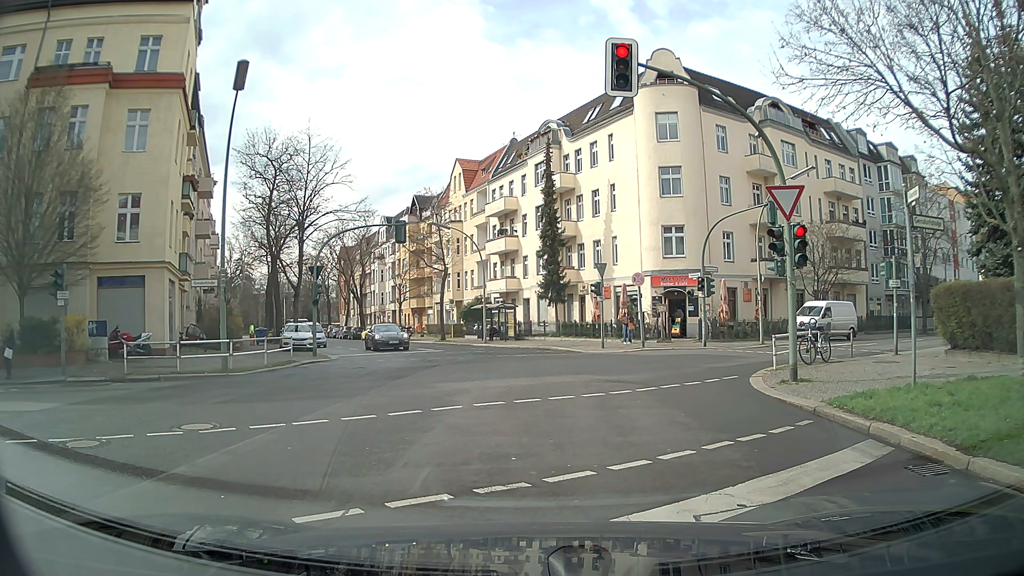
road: tertiary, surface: asphalt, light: Day
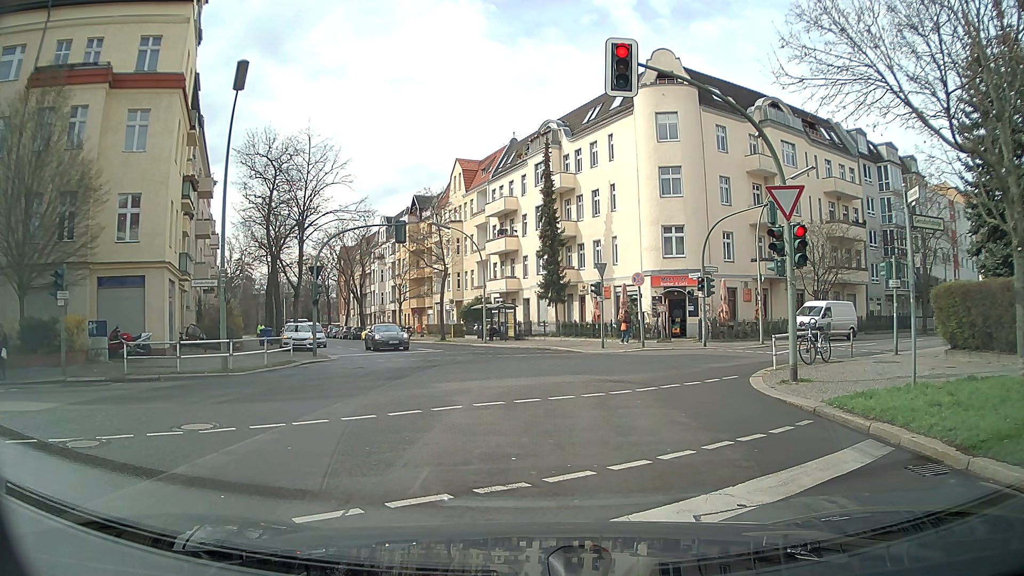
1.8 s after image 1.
(0.0, 0.0) m; 0°
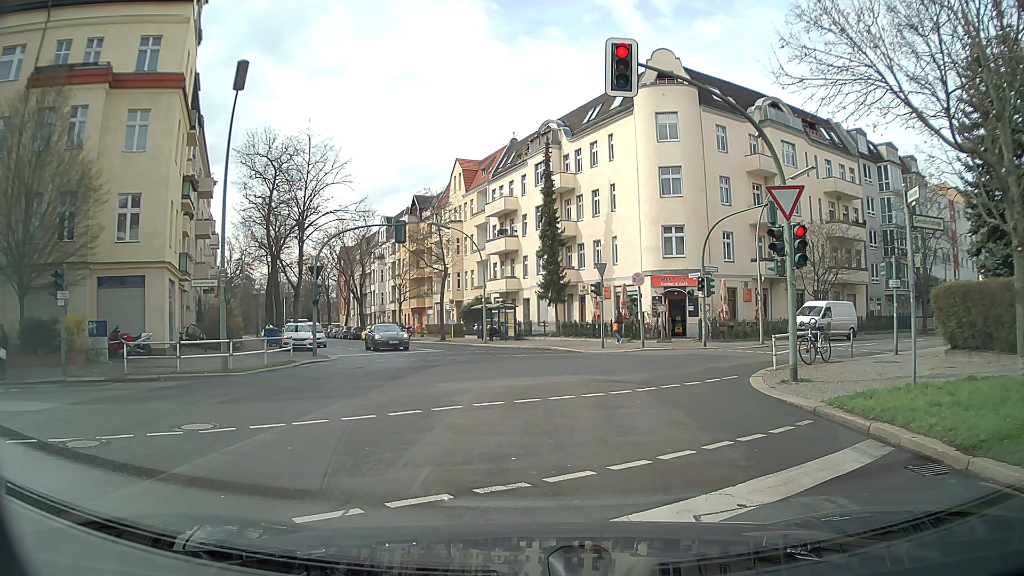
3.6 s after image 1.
(0.0, 0.0) m; 0°
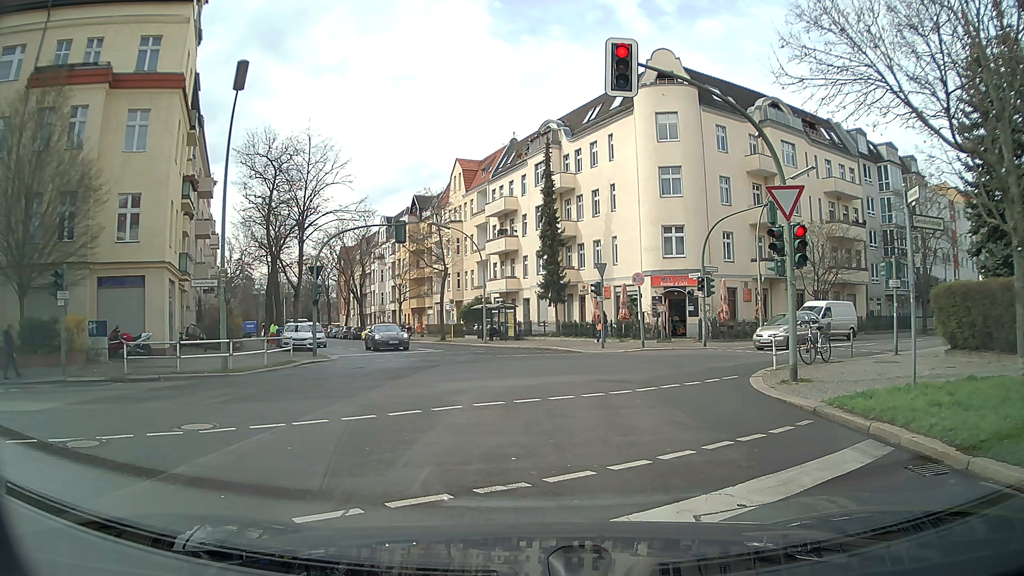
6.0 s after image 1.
(0.0, 0.0) m; 0°
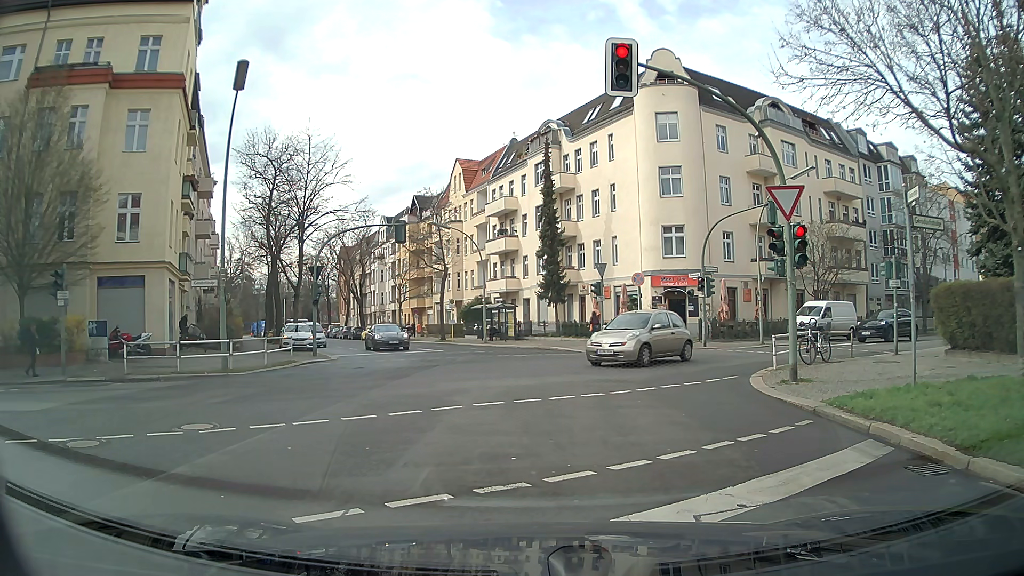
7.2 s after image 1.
(0.0, 0.0) m; 0°
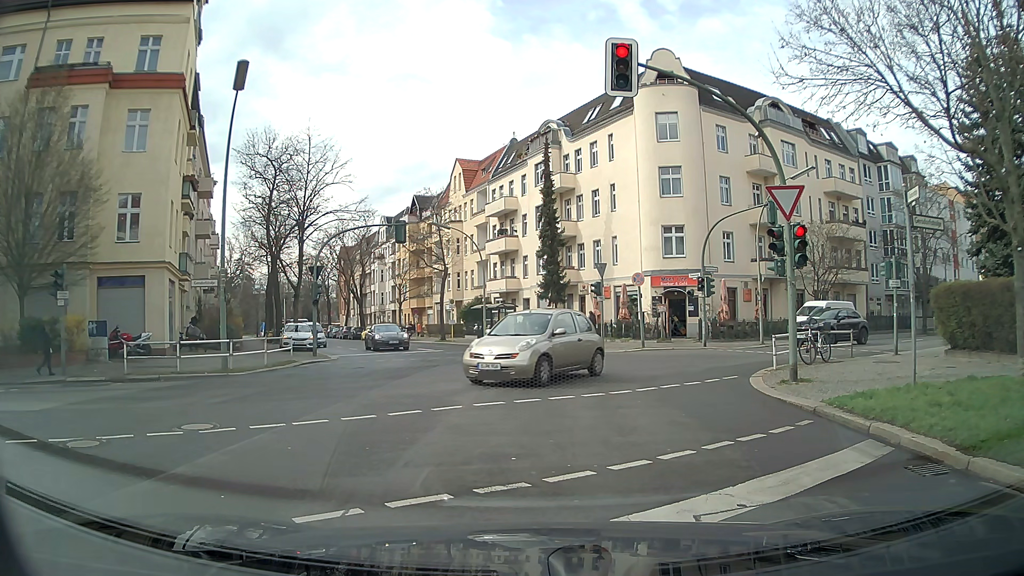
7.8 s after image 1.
(0.0, 0.0) m; 0°
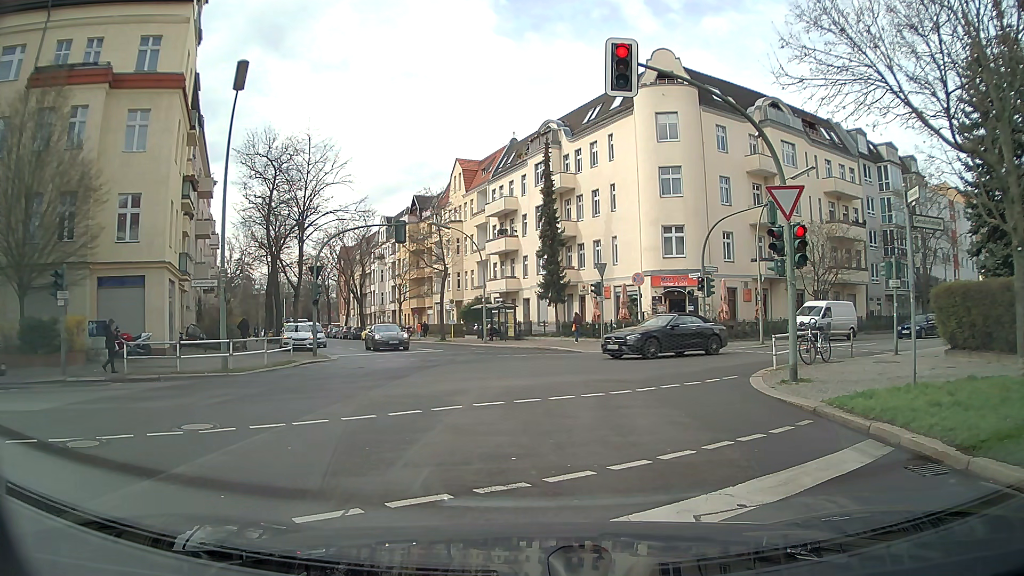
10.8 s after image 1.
(0.0, 0.0) m; 0°
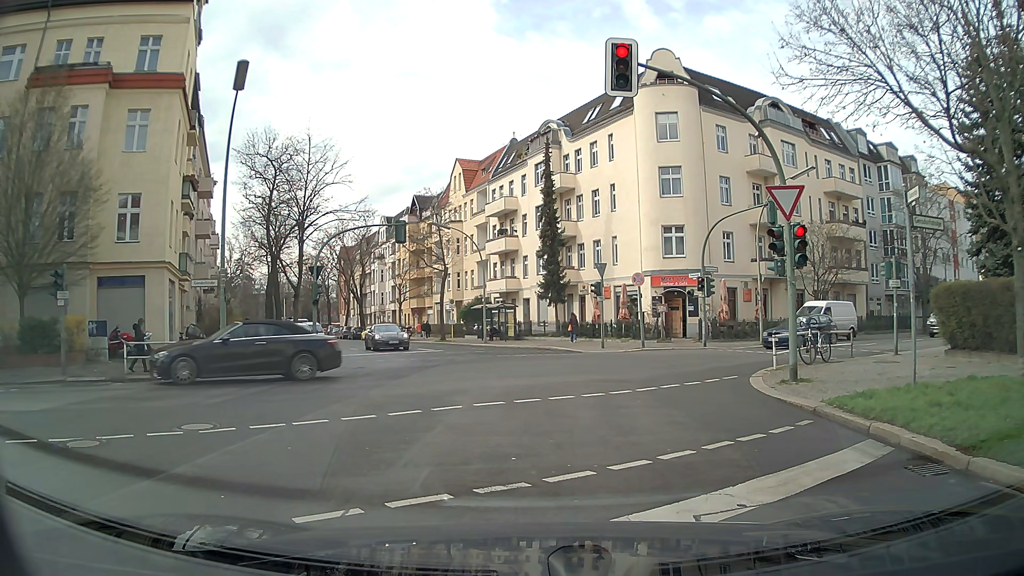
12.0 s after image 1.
(0.0, 0.0) m; 0°
(0, +10) (+1, +20) (0, +30) (-3, +39) (-7, +49) (-12, +58) (-16, +67) (-20, +76) (-24, +85) (-28, +94) m
